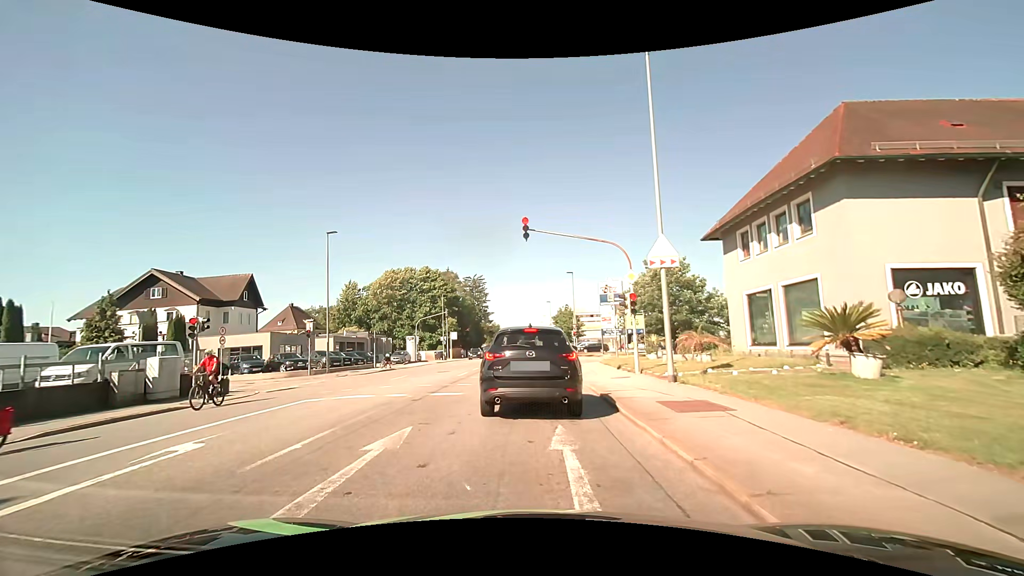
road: tertiary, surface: asphalt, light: Day
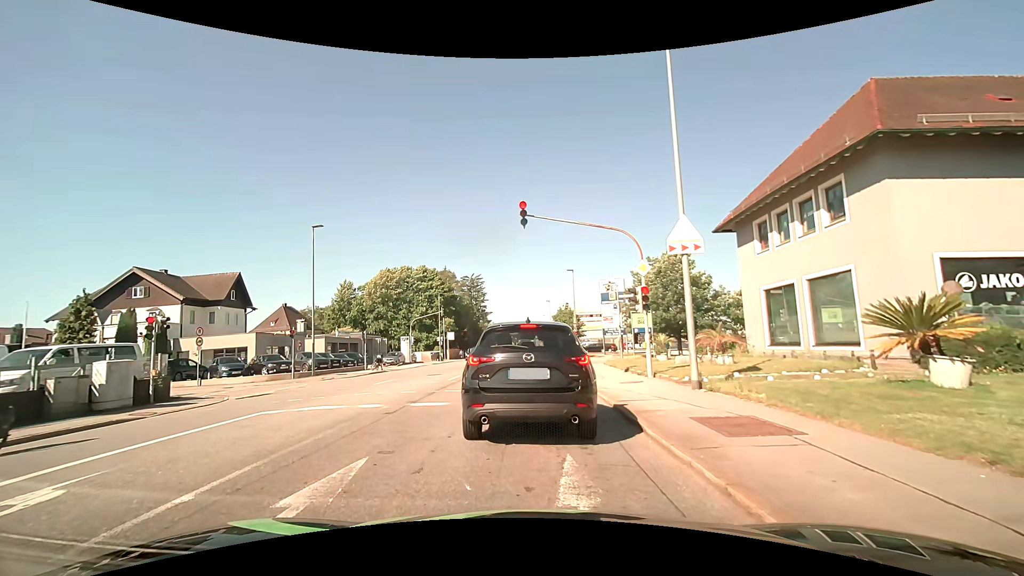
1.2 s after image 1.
(+0.1, +2.1) m; 0°
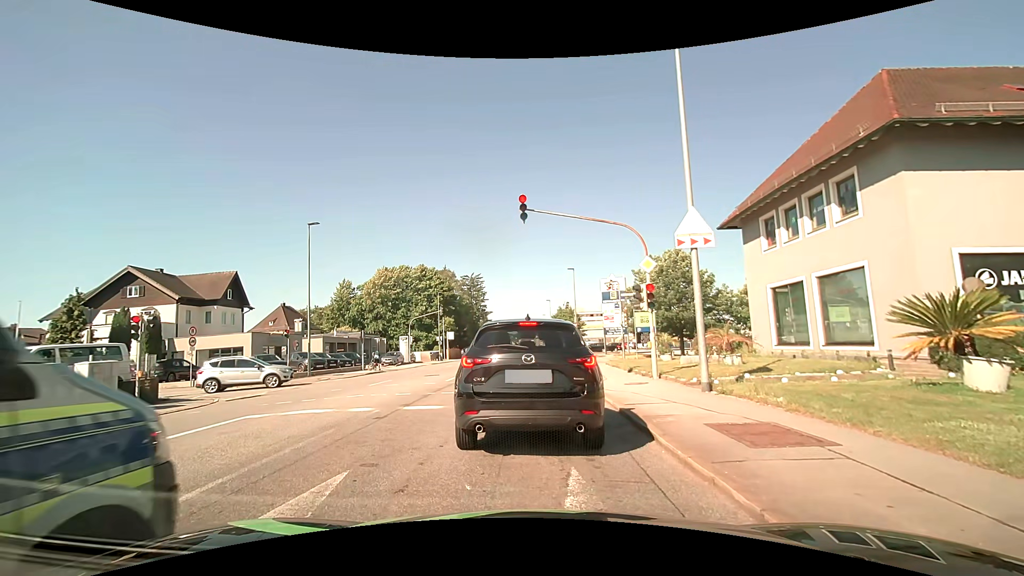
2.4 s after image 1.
(0.0, +0.7) m; 0°
(0, +10) (+1, +20) (+1, +30) (+2, +40) (+2, +50) (+2, +60) (+3, +70) (+3, +80) (+4, +90) (+4, +100) m
